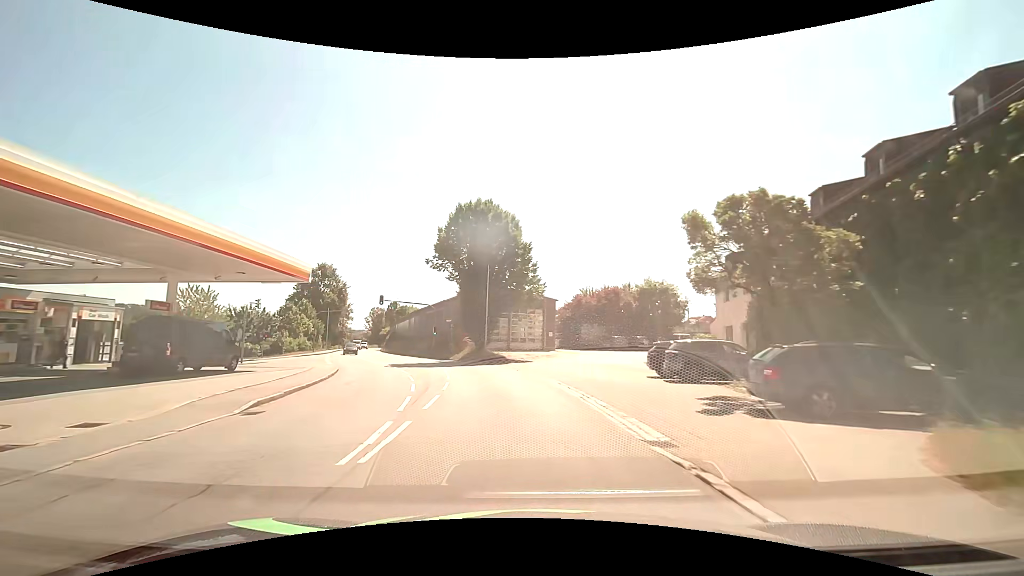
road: tertiary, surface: asphalt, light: Day
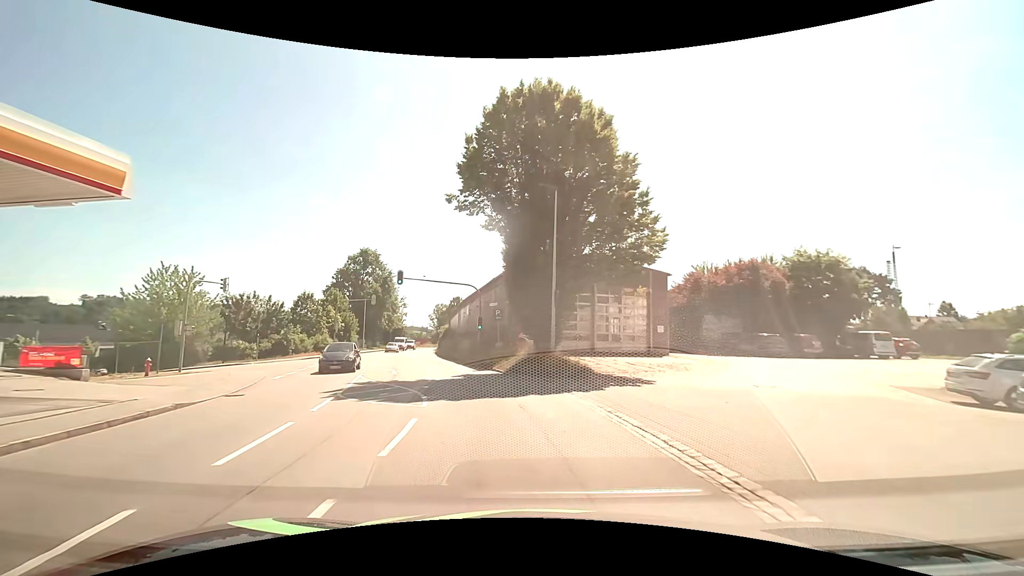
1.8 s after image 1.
(-1.3, +18.8) m; -9°
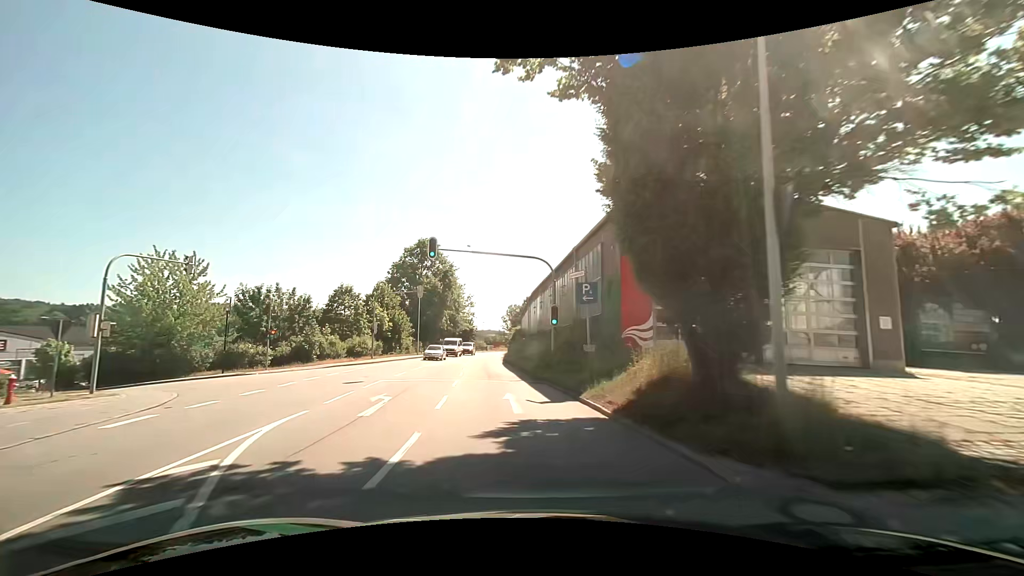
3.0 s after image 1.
(-1.0, +12.9) m; -10°
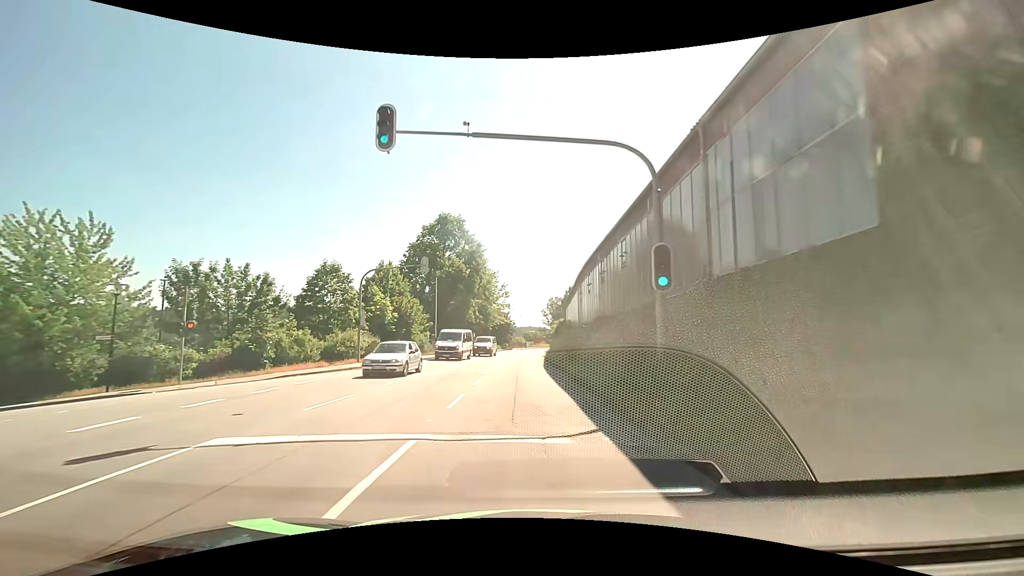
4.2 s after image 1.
(-0.6, +13.4) m; -4°
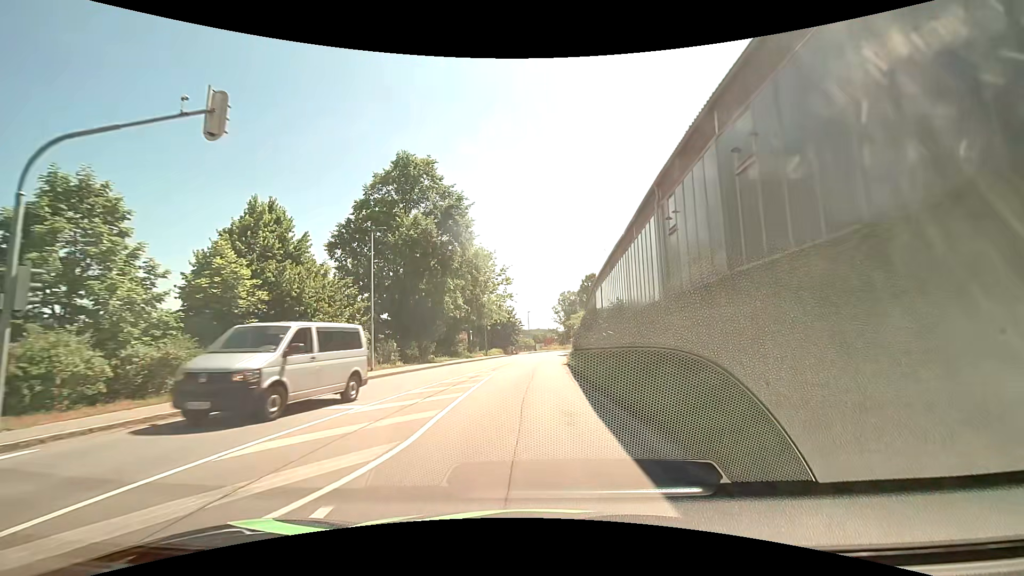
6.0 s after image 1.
(-0.3, +21.0) m; -1°
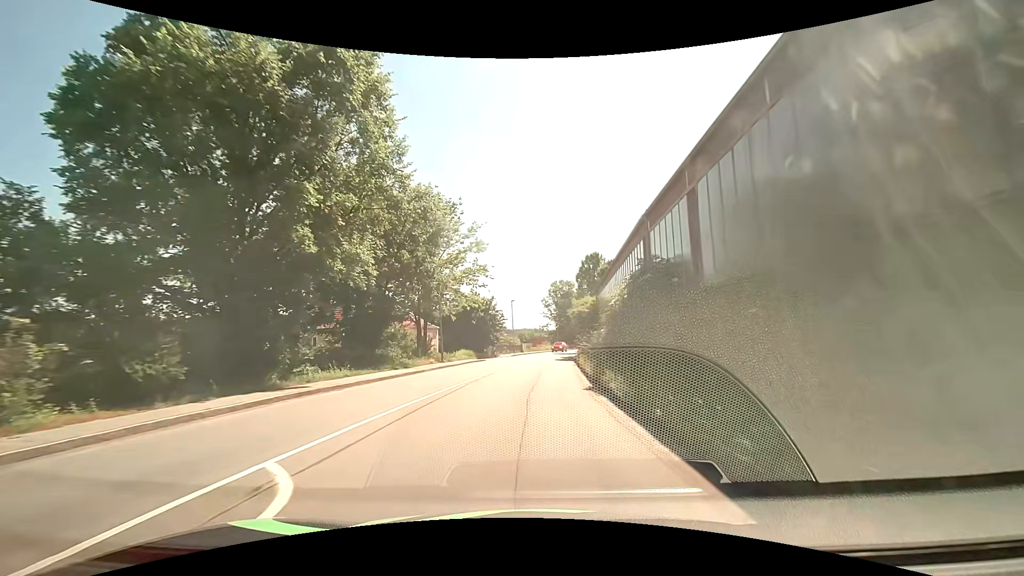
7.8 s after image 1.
(+0.1, +21.6) m; +2°
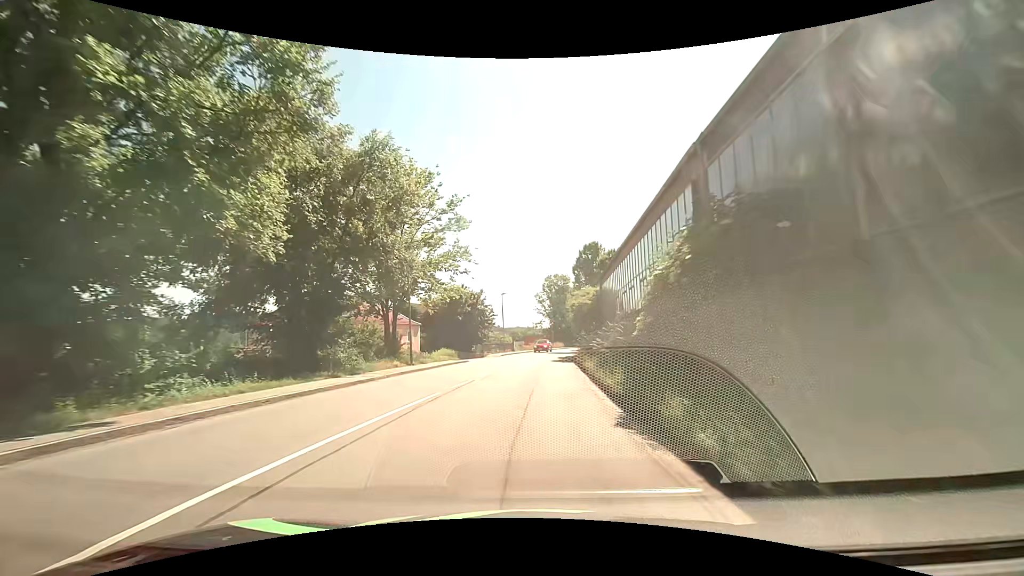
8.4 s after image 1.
(0.0, +7.0) m; +1°
